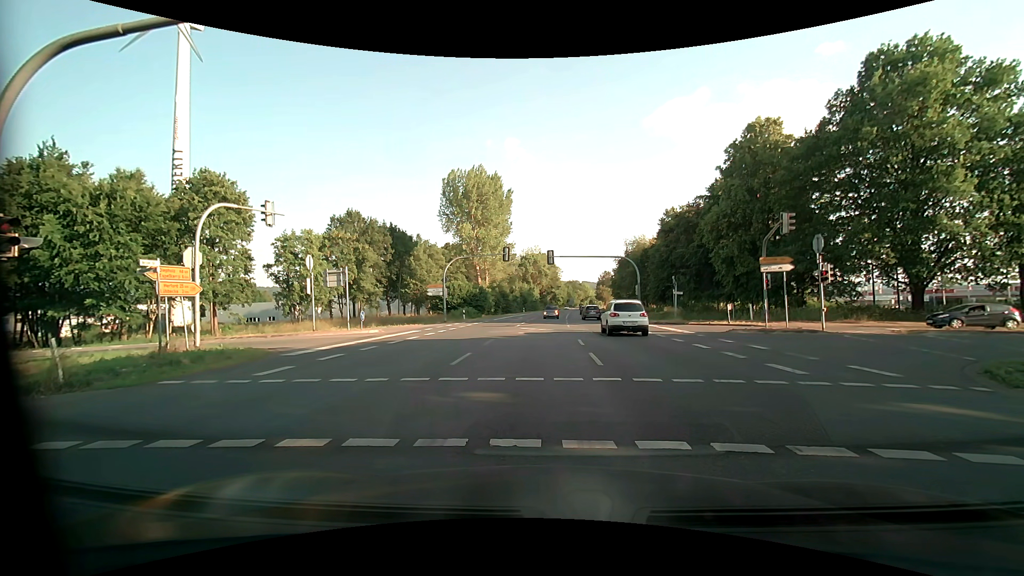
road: primary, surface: asphalt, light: Day
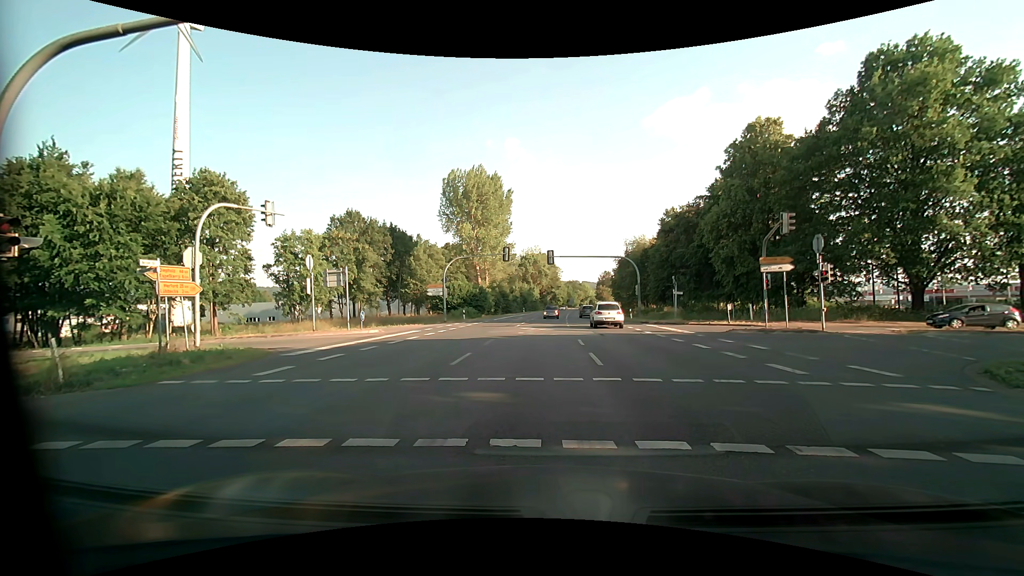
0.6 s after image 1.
(0.0, 0.0) m; 0°
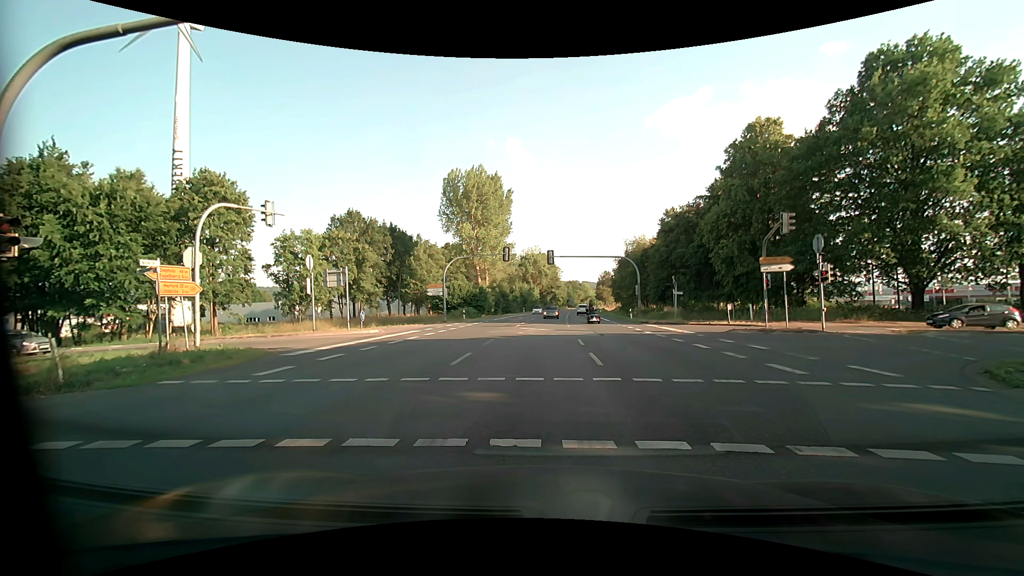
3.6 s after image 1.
(0.0, 0.0) m; 0°
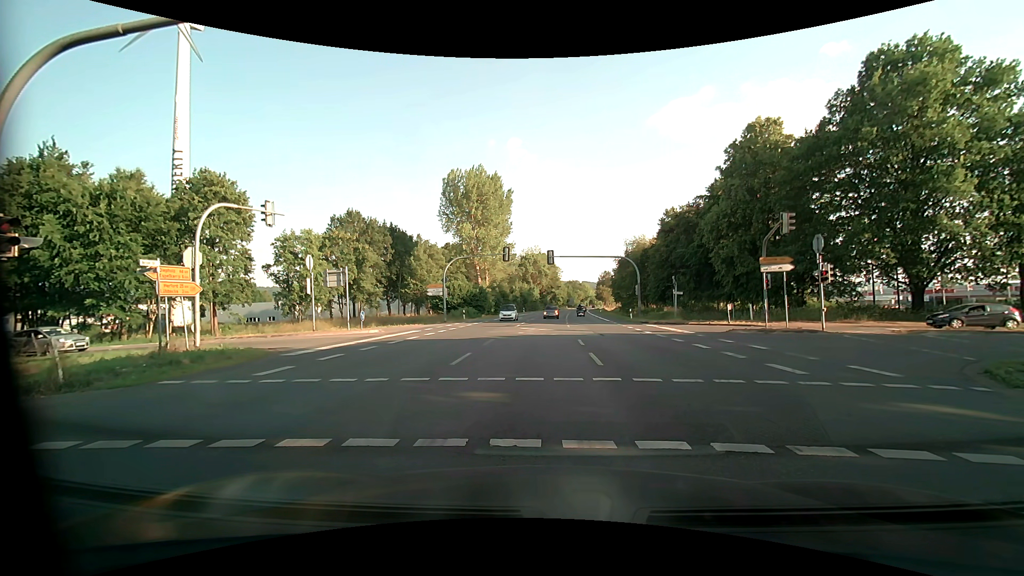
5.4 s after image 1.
(0.0, 0.0) m; 0°
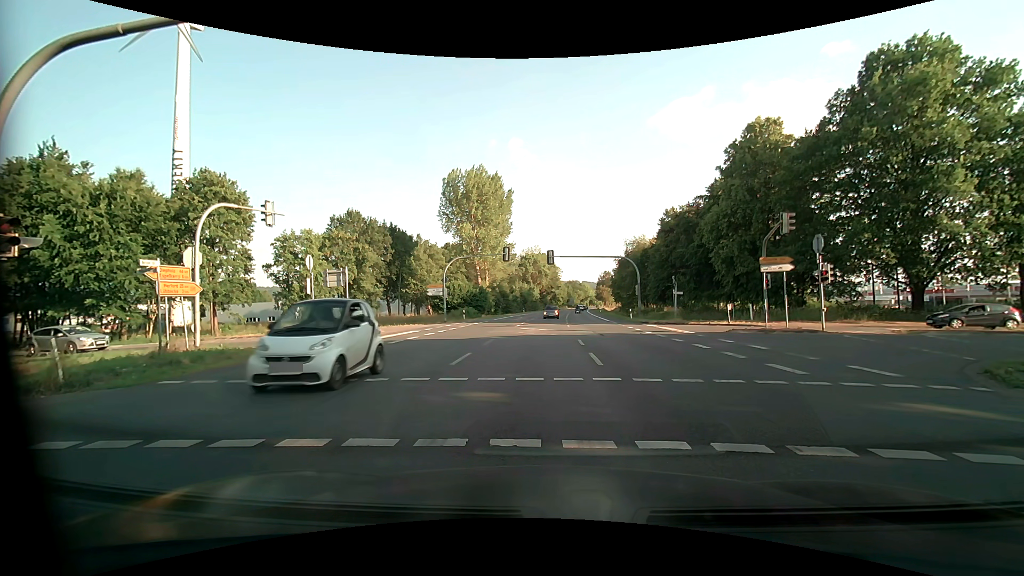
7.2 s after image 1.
(0.0, 0.0) m; 0°
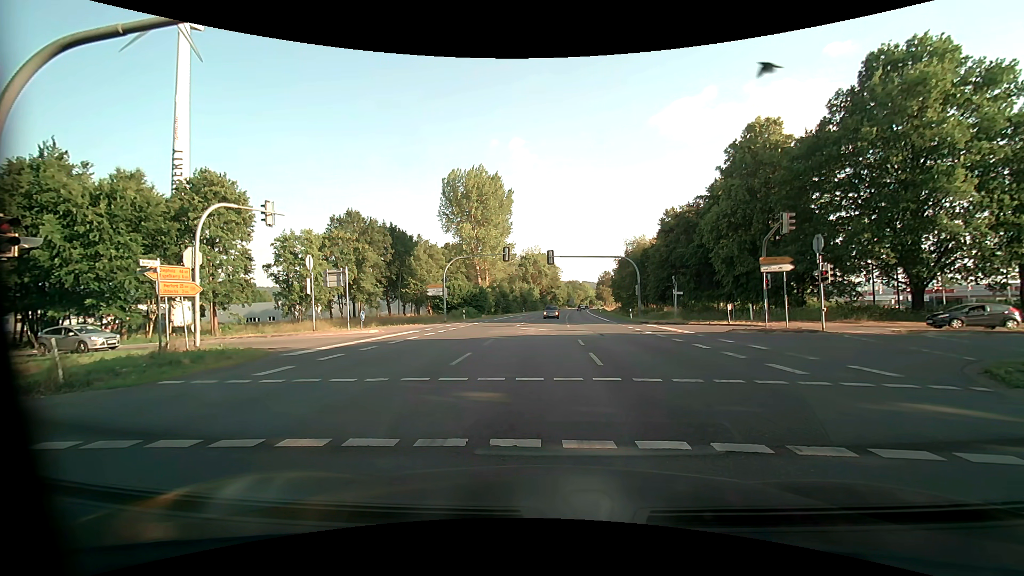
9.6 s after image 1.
(0.0, 0.0) m; 0°
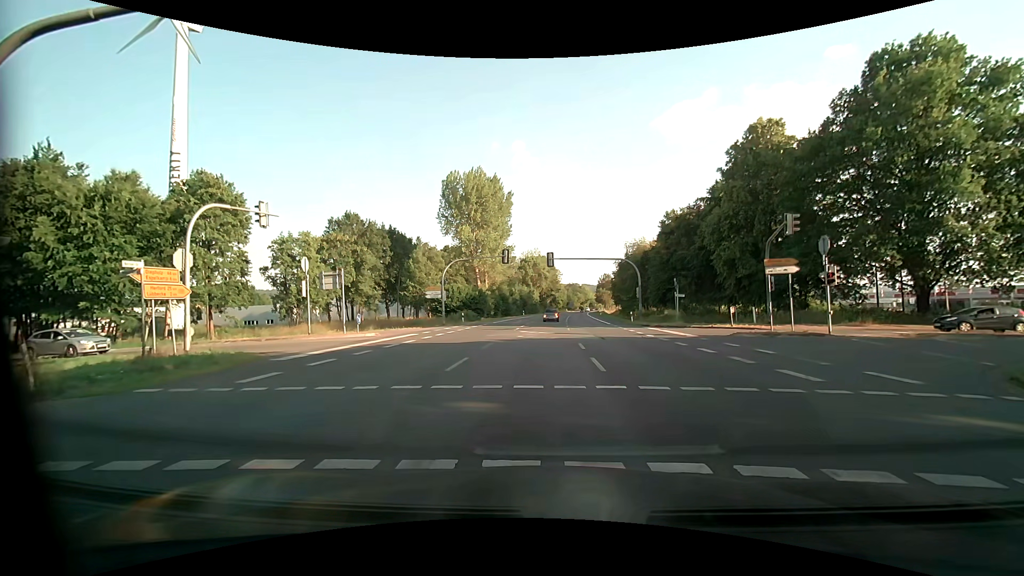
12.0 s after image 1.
(0.0, +0.6) m; 0°
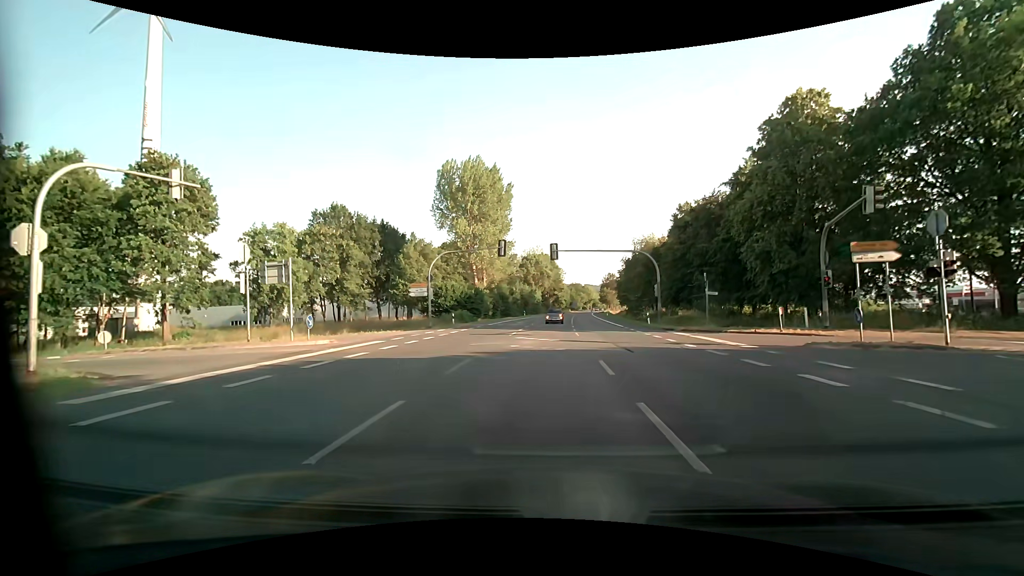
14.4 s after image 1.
(-0.1, +6.9) m; -1°
(0, +10) (0, +20) (-5, +28) (-15, +31) (-25, +31) (-35, +31) (-45, +30) (-55, +31) (-65, +31) (-75, +32) m
